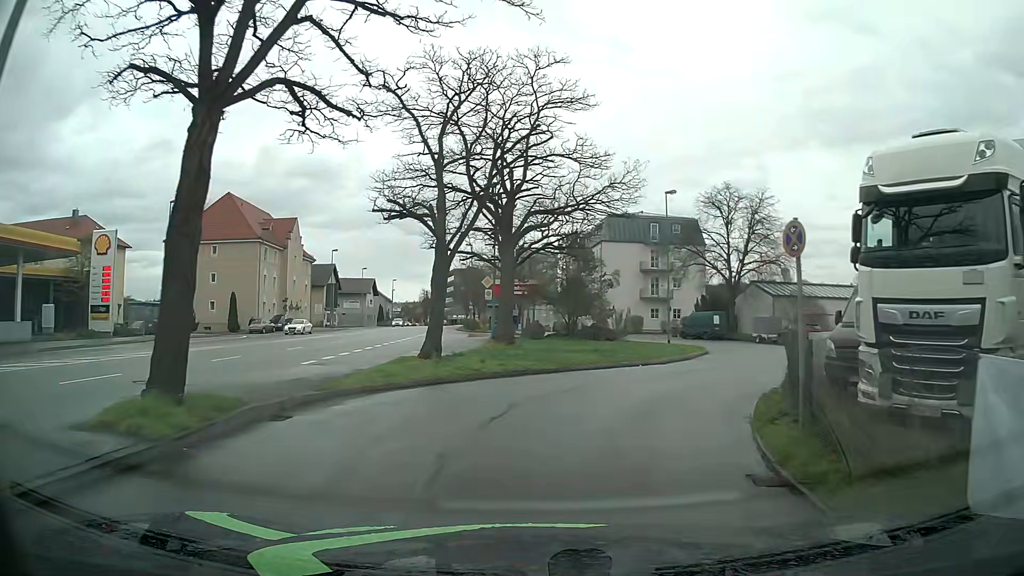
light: Day
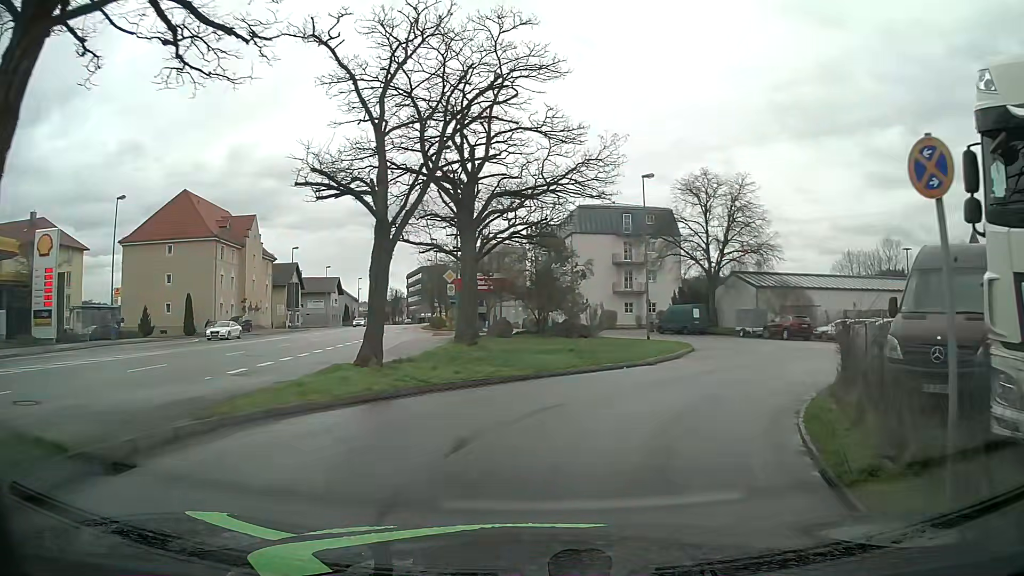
(+0.1, +3.5) m; +3°
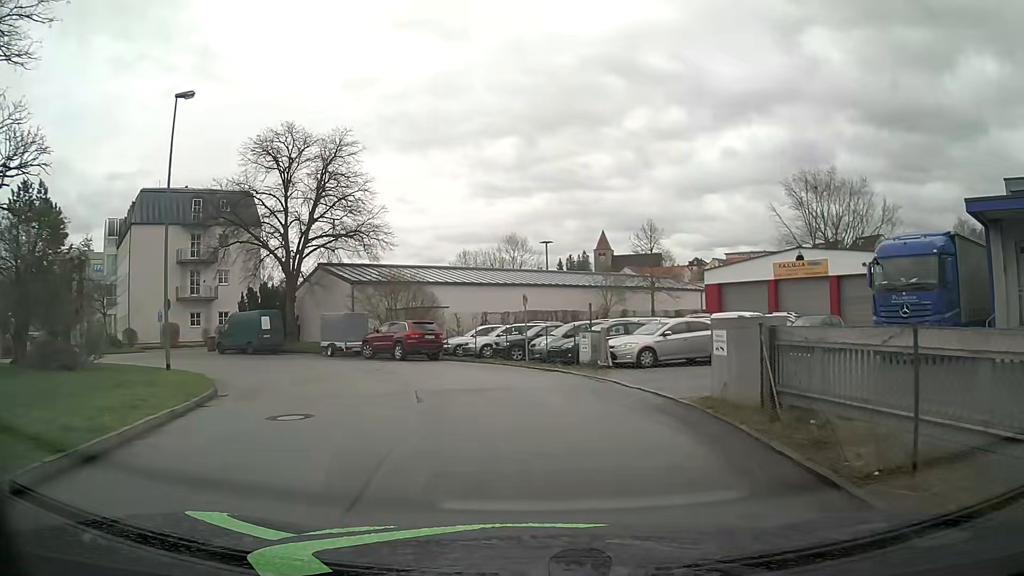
(+5.0, +16.6) m; +33°
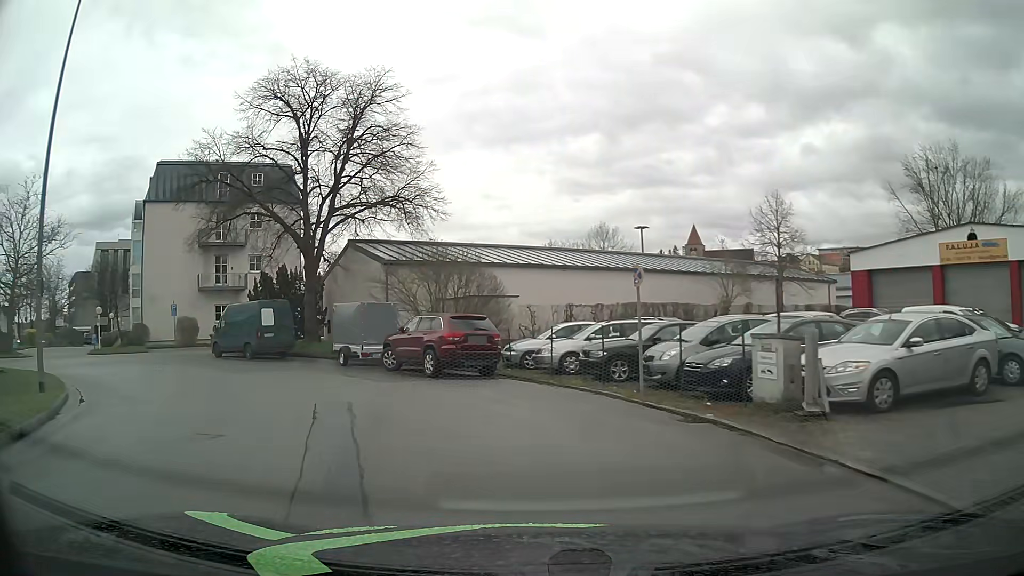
(-0.3, +10.9) m; -8°
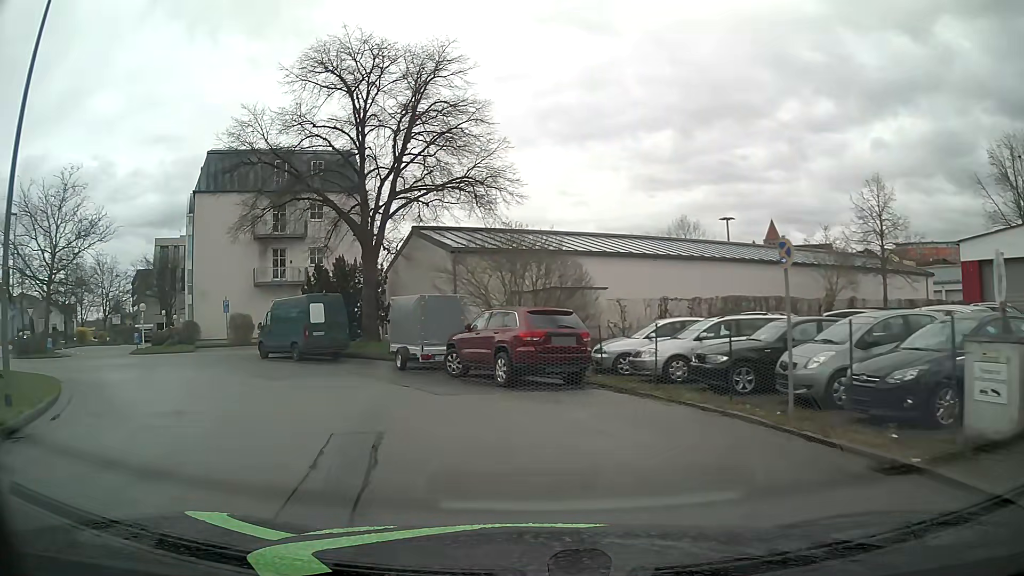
(-0.2, +3.7) m; -8°
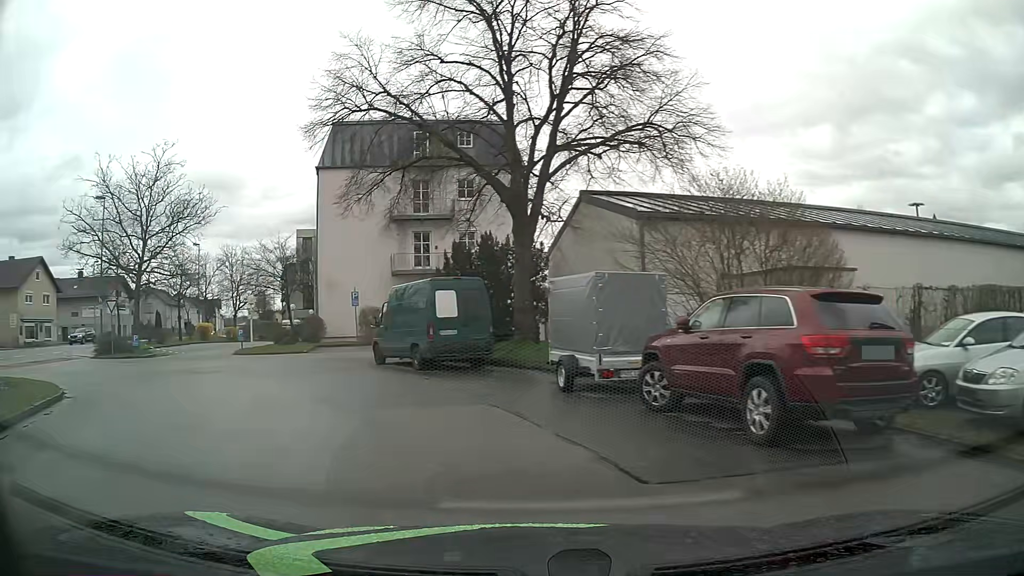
(-0.8, +7.3) m; -14°
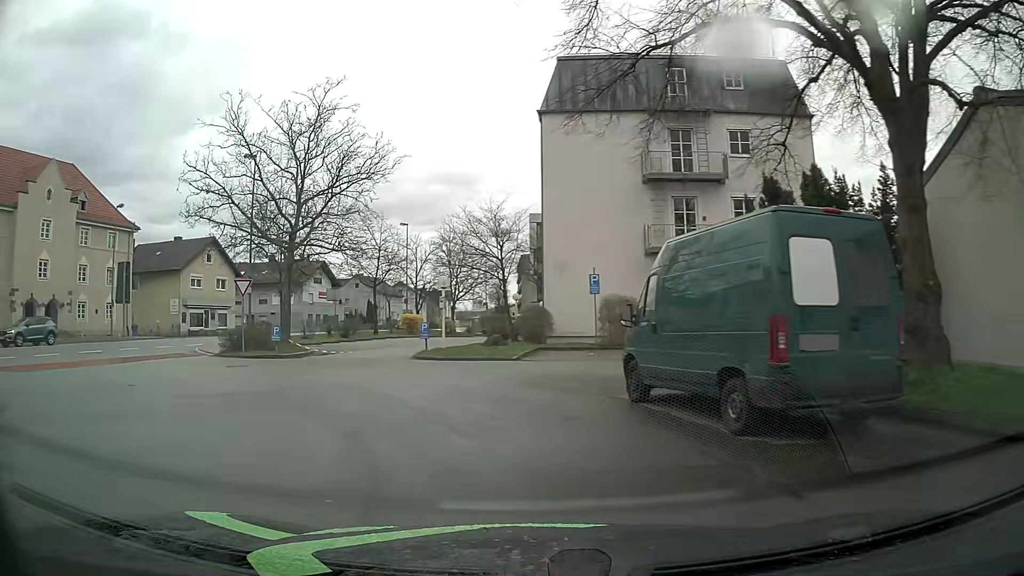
(-2.0, +10.7) m; -21°
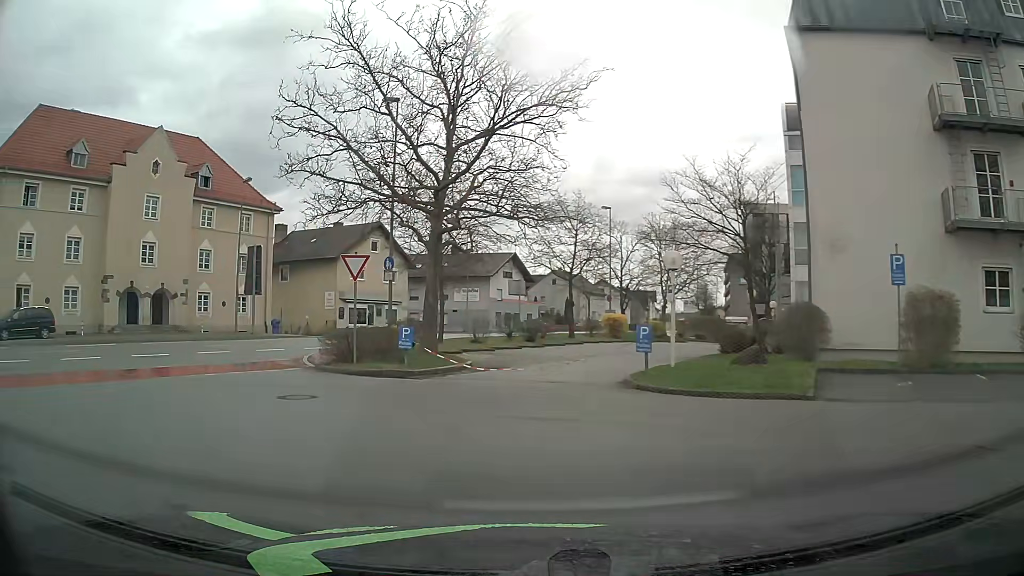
(-1.3, +9.9) m; -17°
